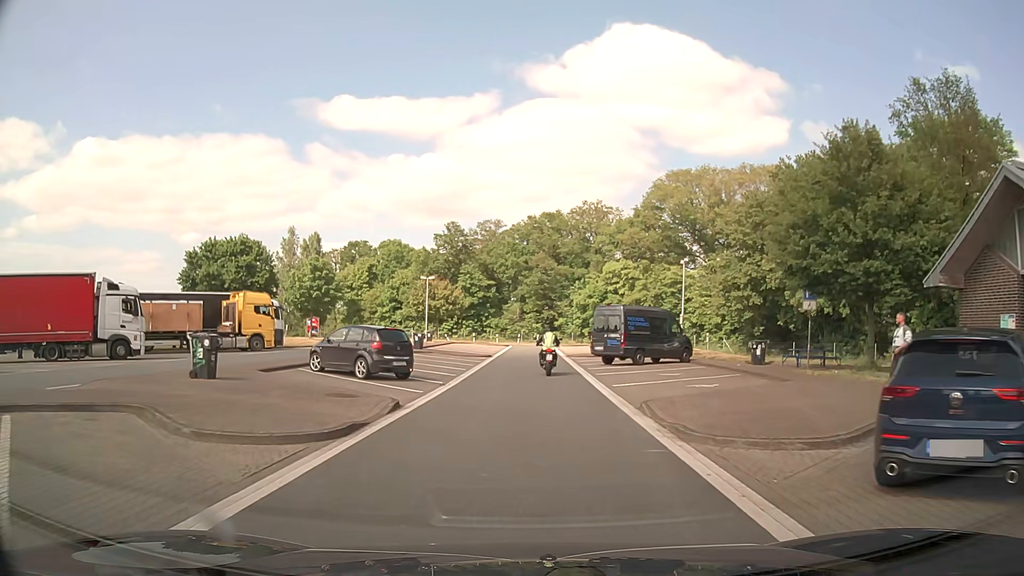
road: service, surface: asphalt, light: Day
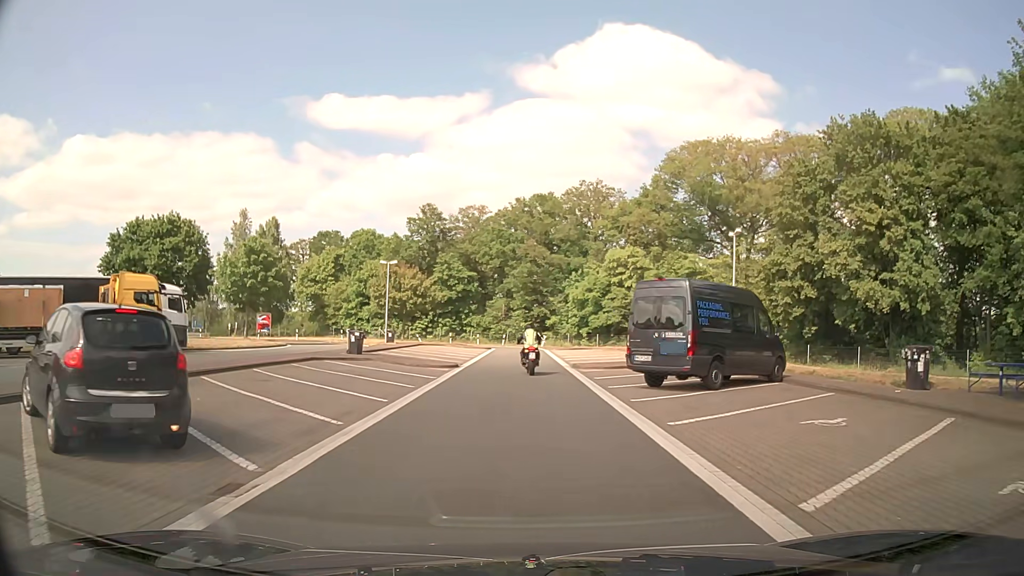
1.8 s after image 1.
(+0.1, +13.7) m; +1°
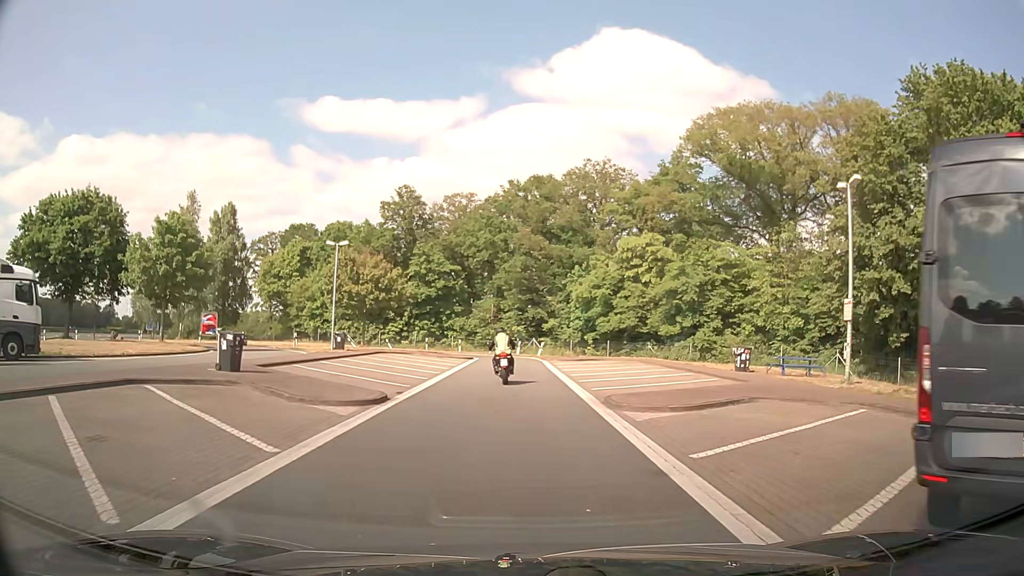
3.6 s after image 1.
(+0.1, +12.9) m; 0°
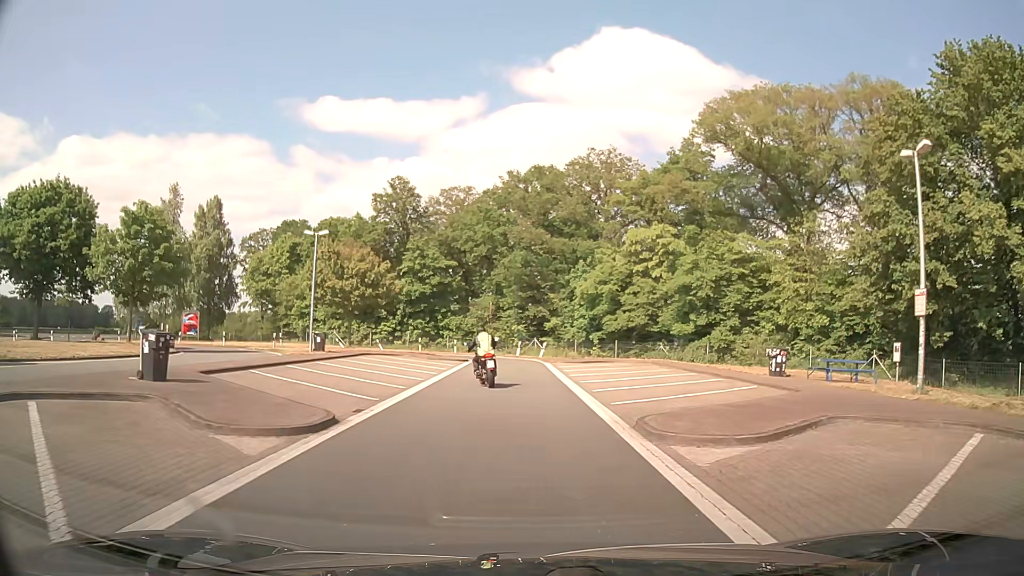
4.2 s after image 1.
(0.0, +4.1) m; 0°
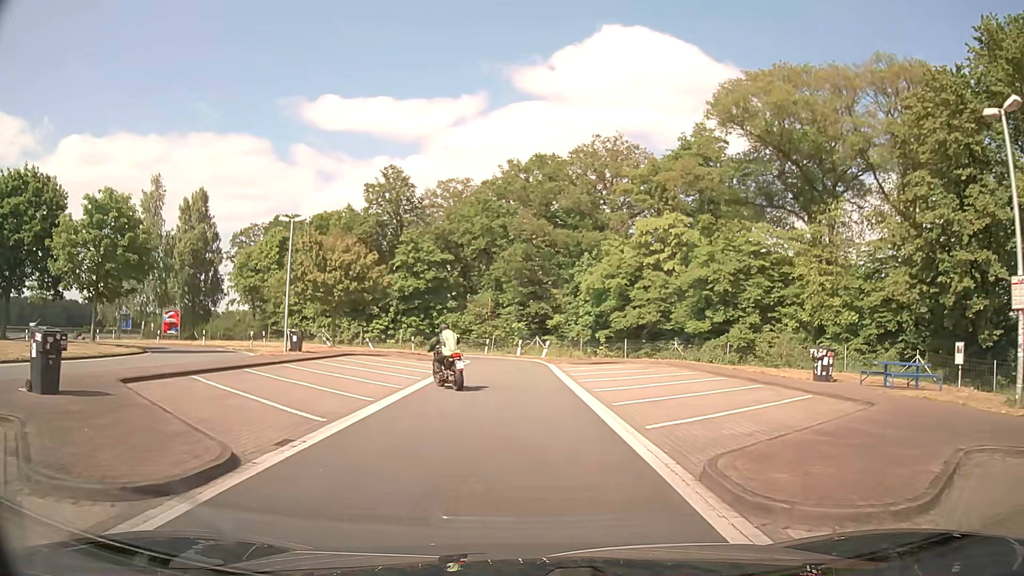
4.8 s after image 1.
(0.0, +3.9) m; 0°
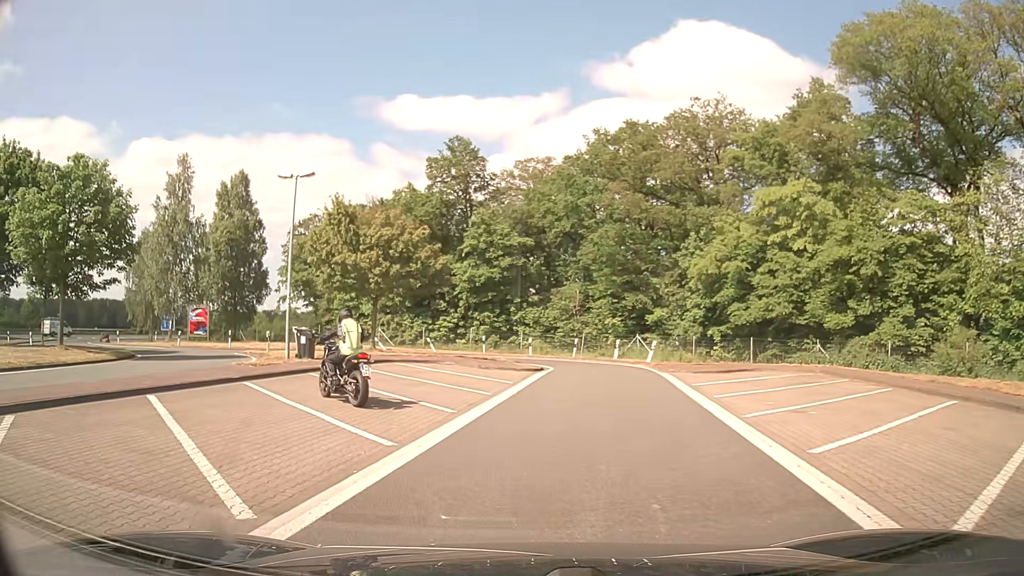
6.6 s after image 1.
(-0.3, +9.3) m; -8°
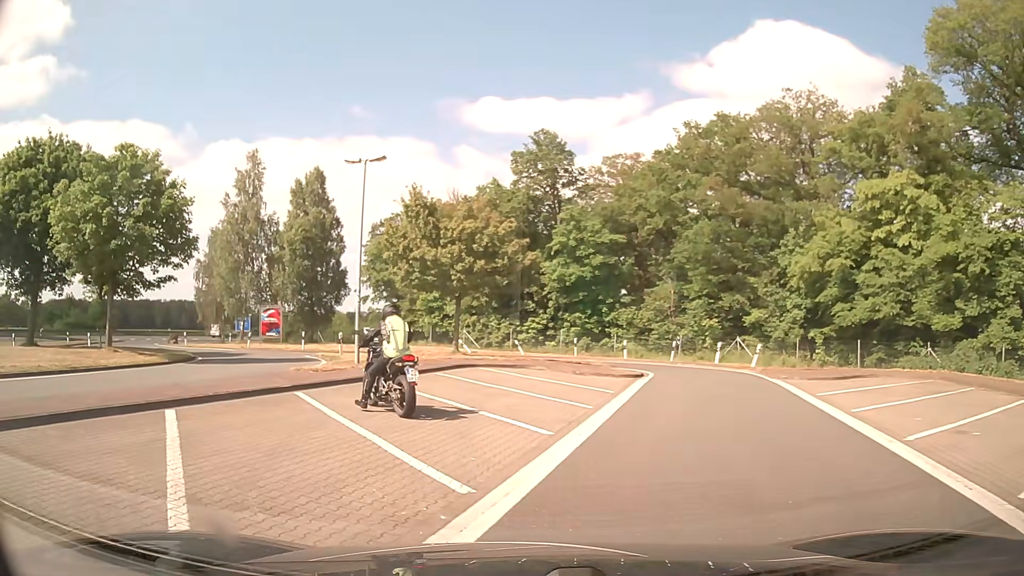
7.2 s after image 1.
(-0.1, +2.4) m; -7°
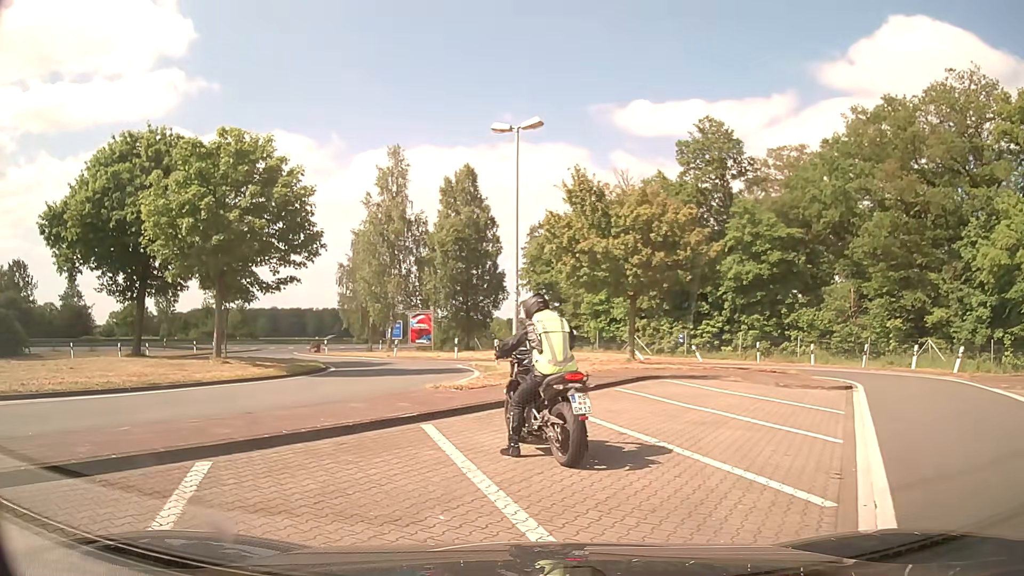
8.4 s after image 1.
(-0.4, +3.8) m; -14°
